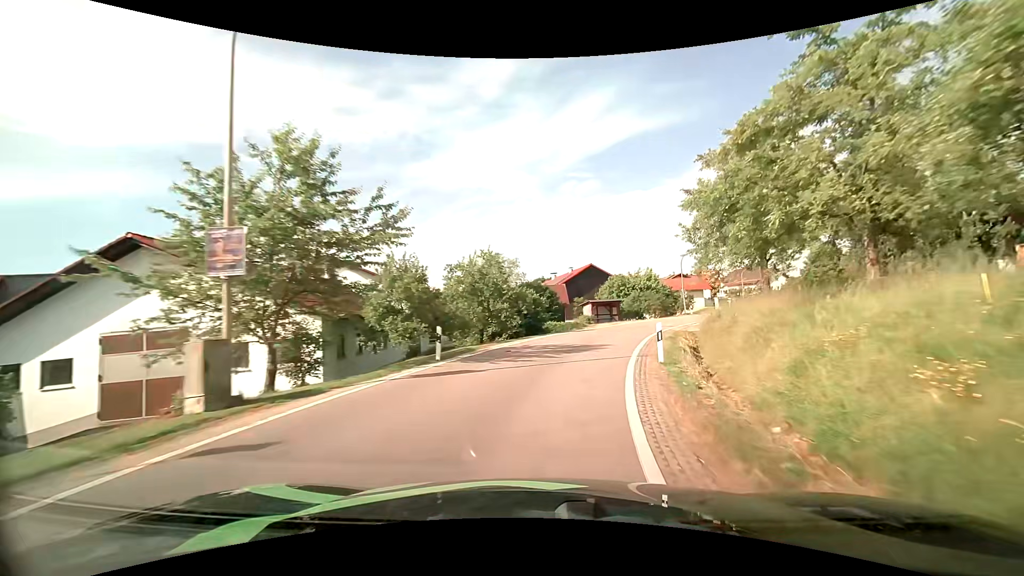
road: tertiary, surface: asphalt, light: Day
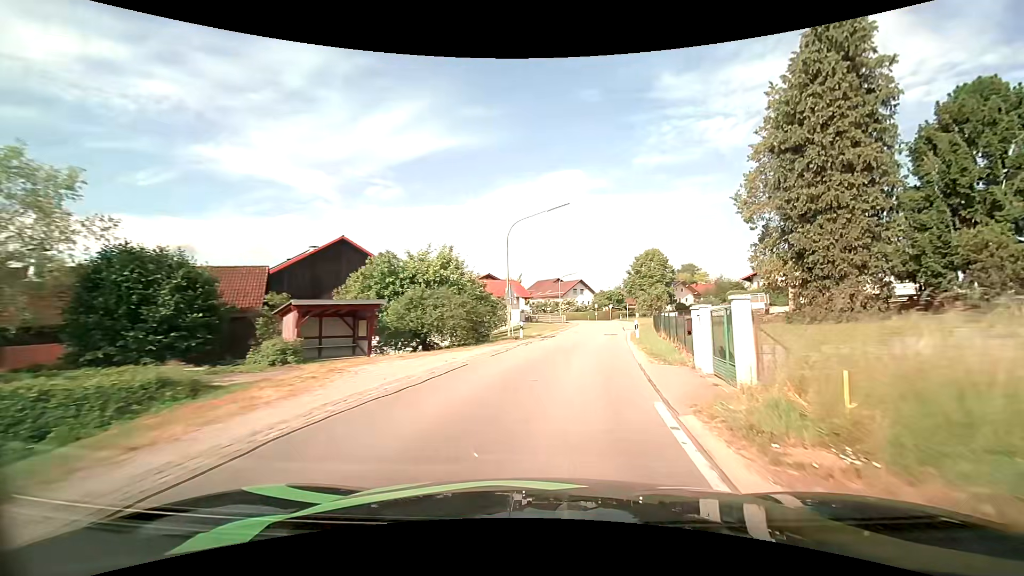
(+6.1, +29.6) m; +23°
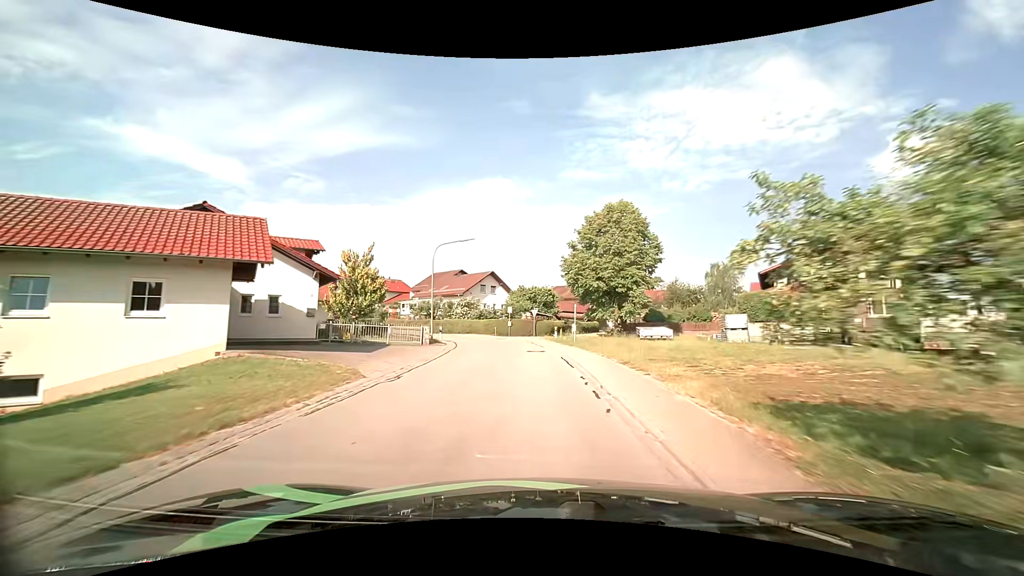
(+5.3, +38.3) m; +9°
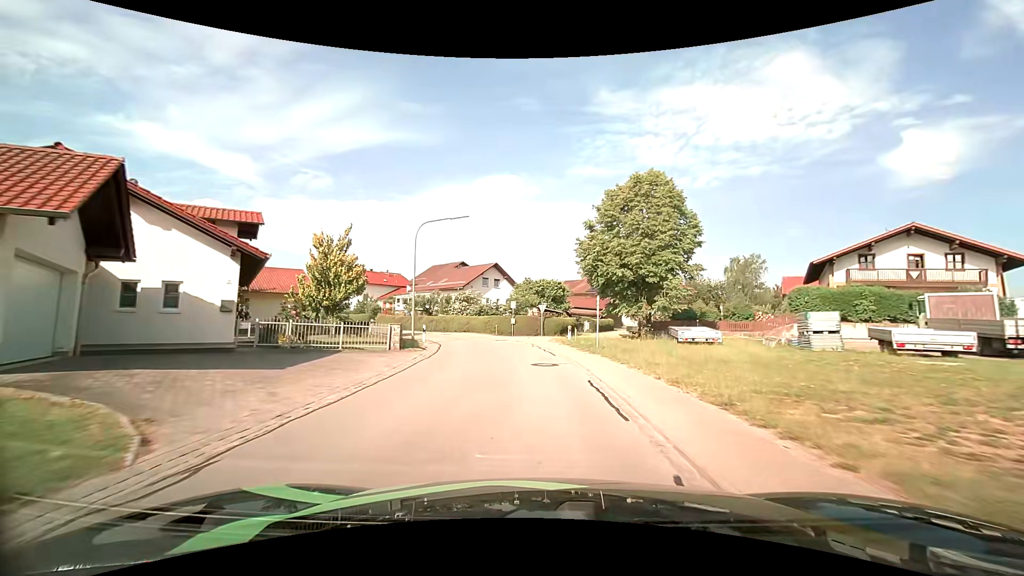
(-0.1, +7.2) m; -1°
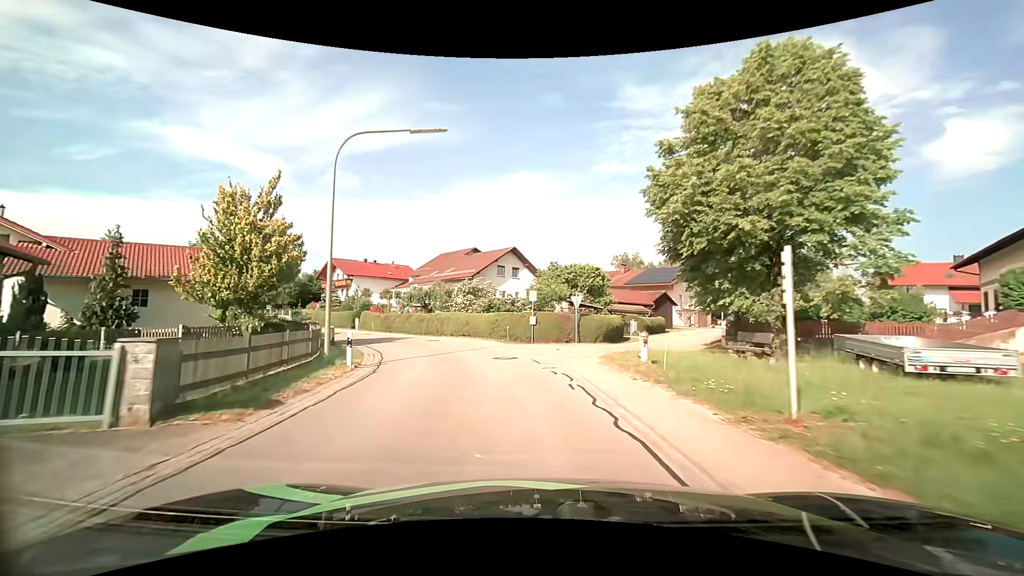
(-0.2, +13.9) m; -3°
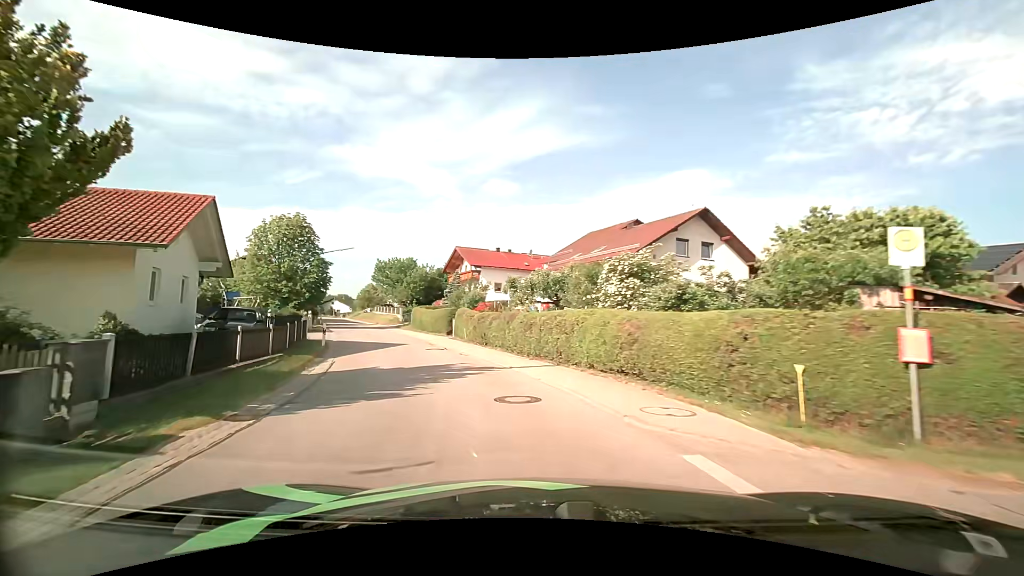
(-2.4, +19.7) m; -17°
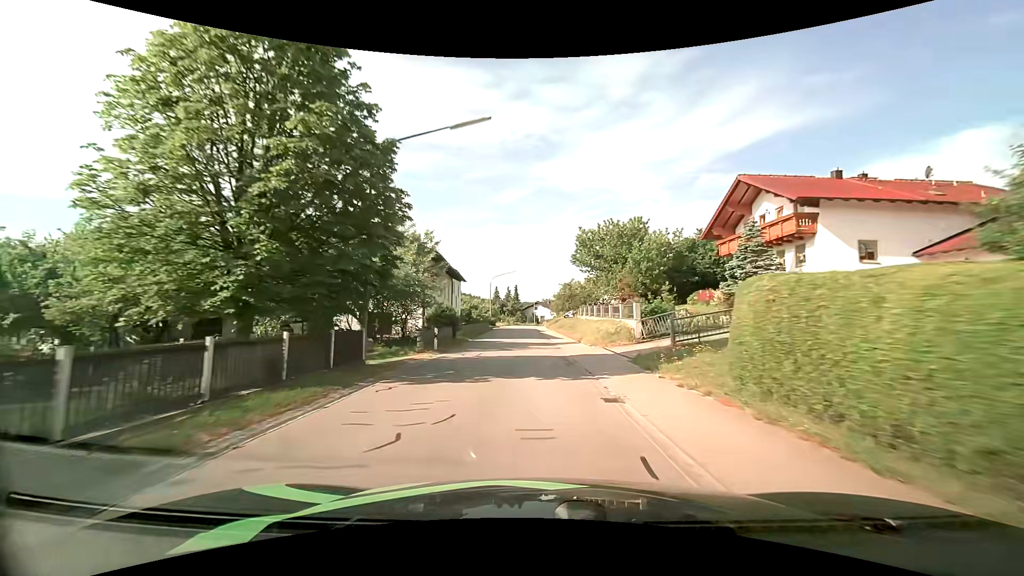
(-10.0, +34.0) m; -24°
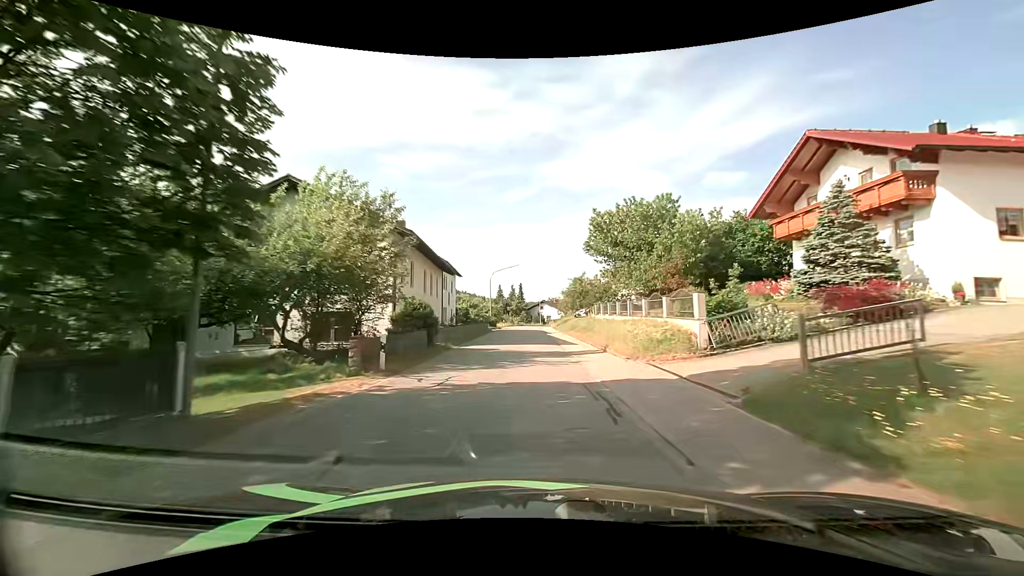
(0.0, +7.8) m; -1°
(0, +10) (0, +20) (0, +30) (-1, +40) (-1, +50) (-1, +60) (-1, +70) (-1, +80) (+1, +90) (+3, +100) m
